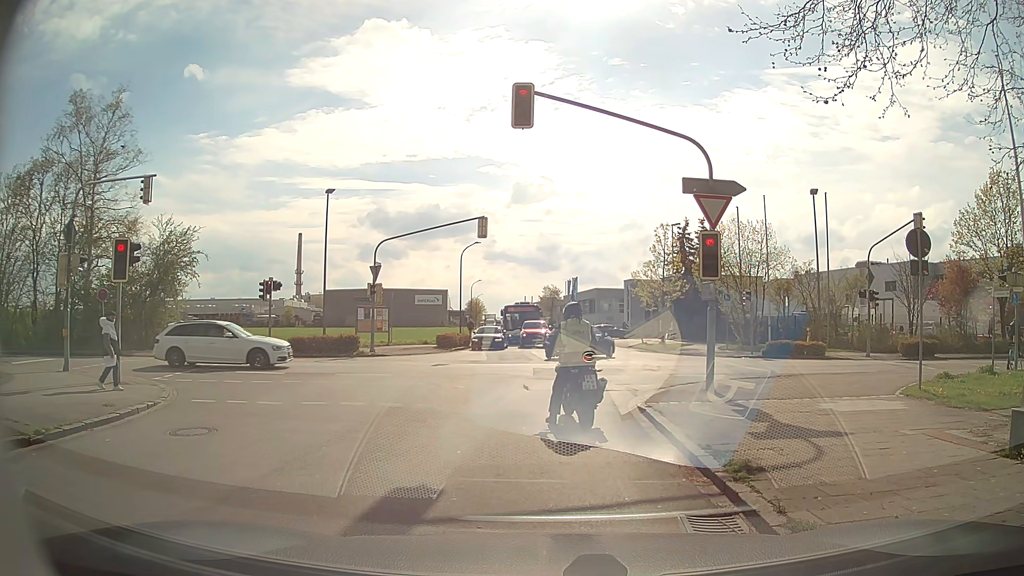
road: residential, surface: asphalt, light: Day
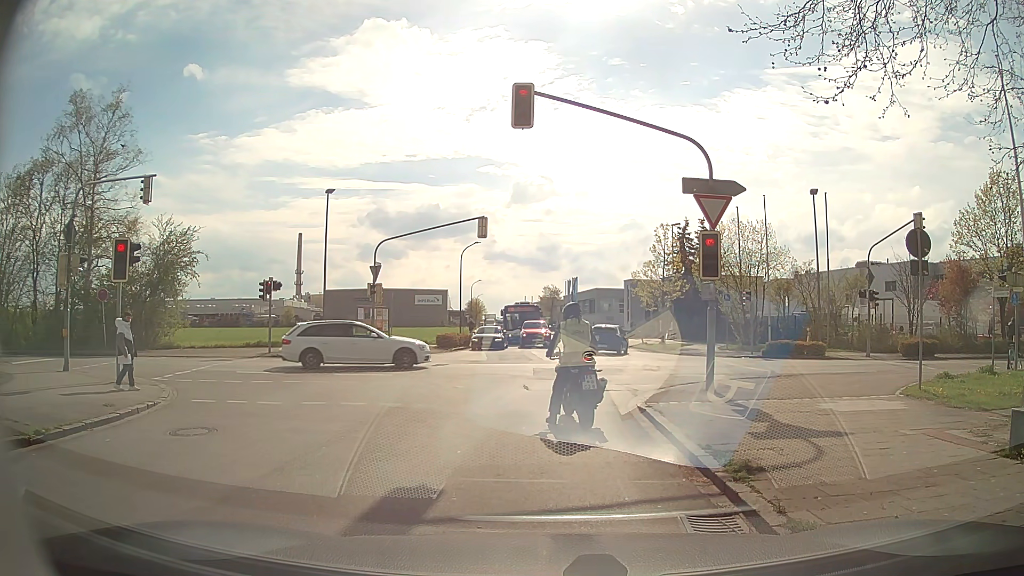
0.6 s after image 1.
(0.0, 0.0) m; 0°
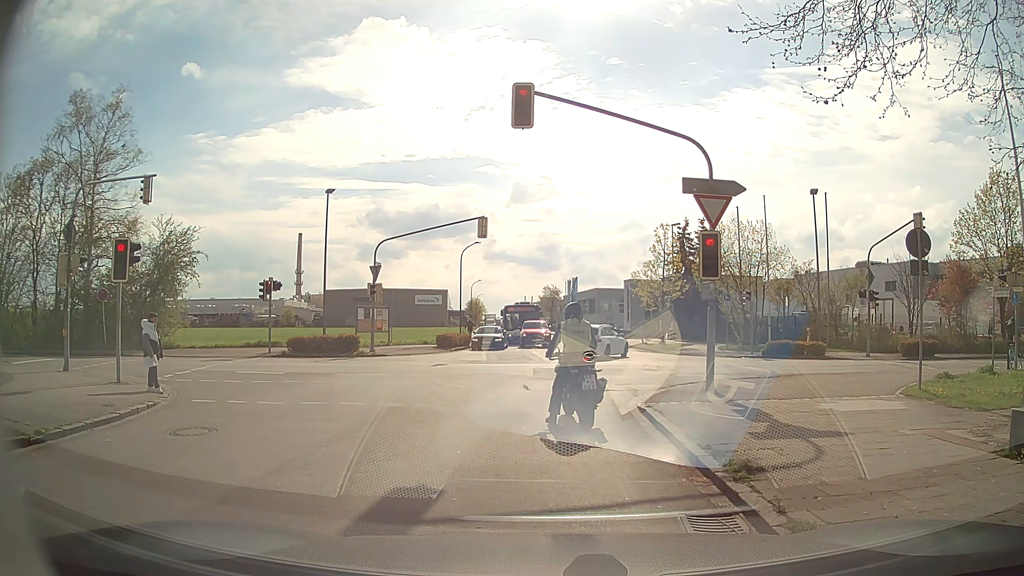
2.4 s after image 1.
(0.0, 0.0) m; 0°
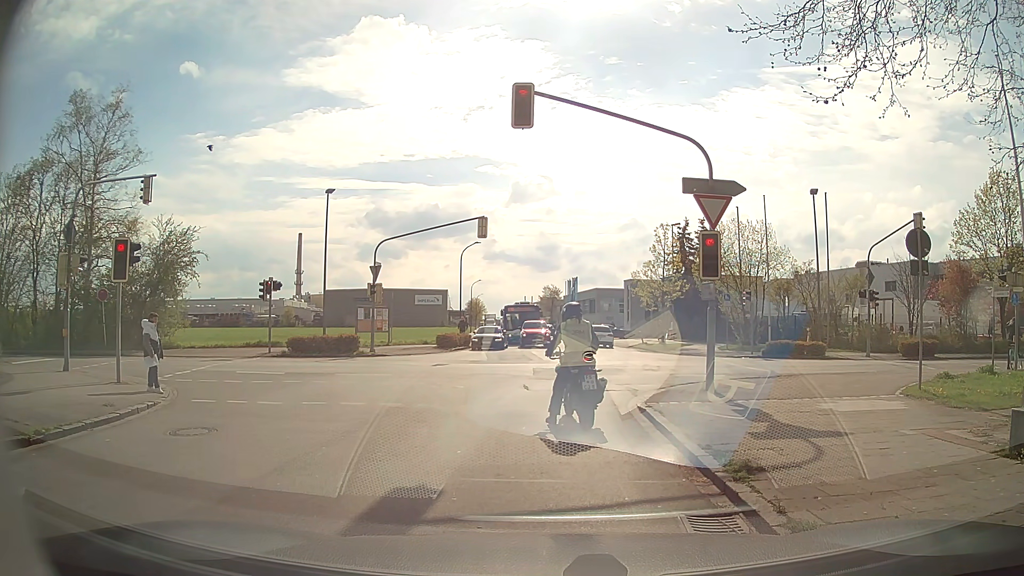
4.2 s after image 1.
(0.0, 0.0) m; 0°
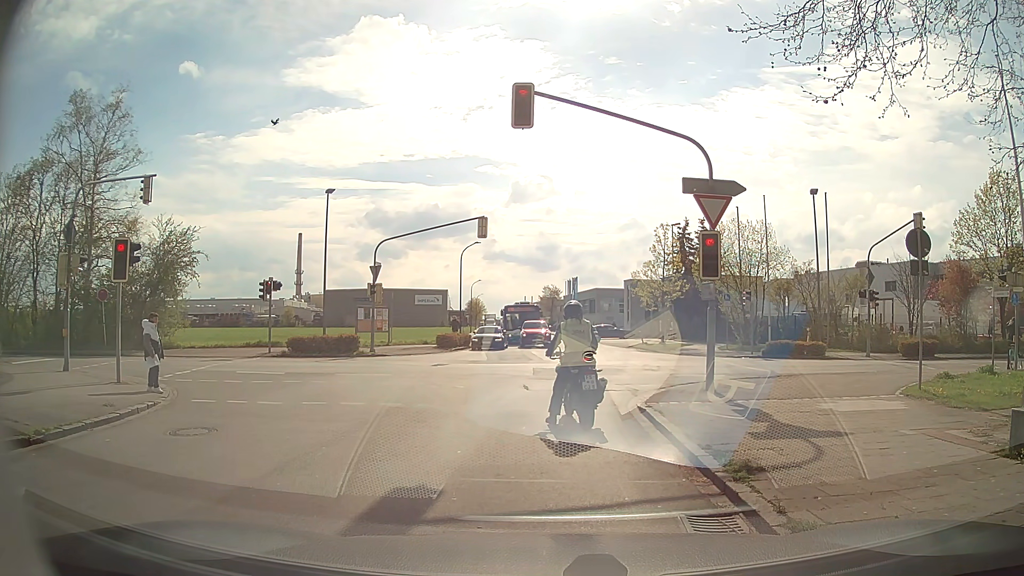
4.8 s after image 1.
(0.0, 0.0) m; 0°
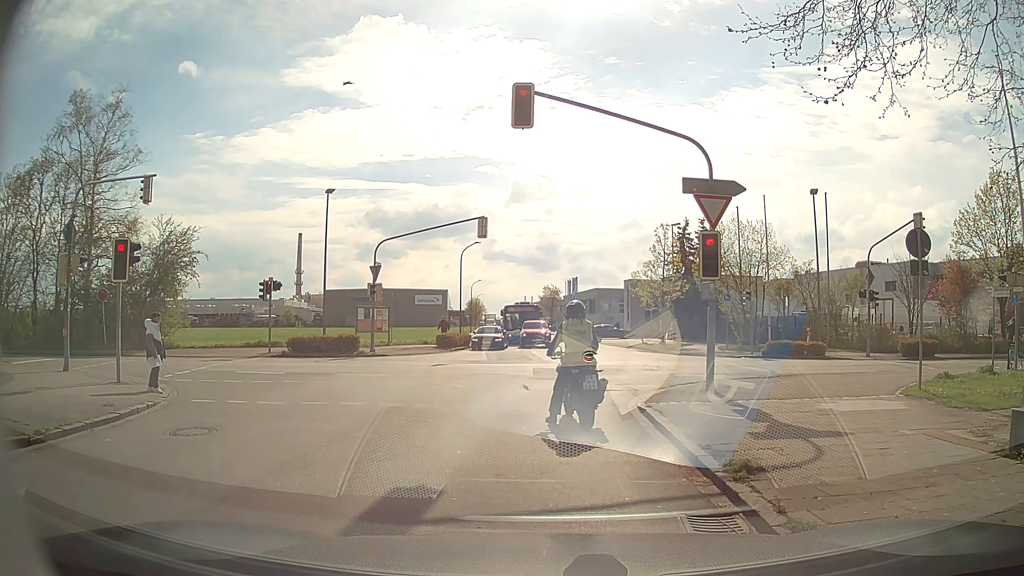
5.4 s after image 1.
(0.0, 0.0) m; 0°
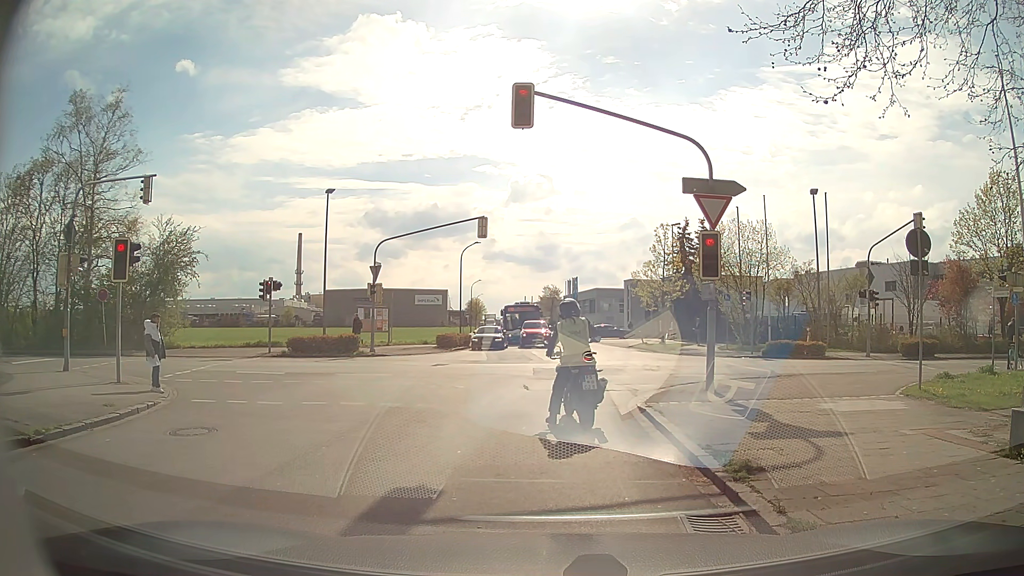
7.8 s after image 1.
(0.0, 0.0) m; 0°
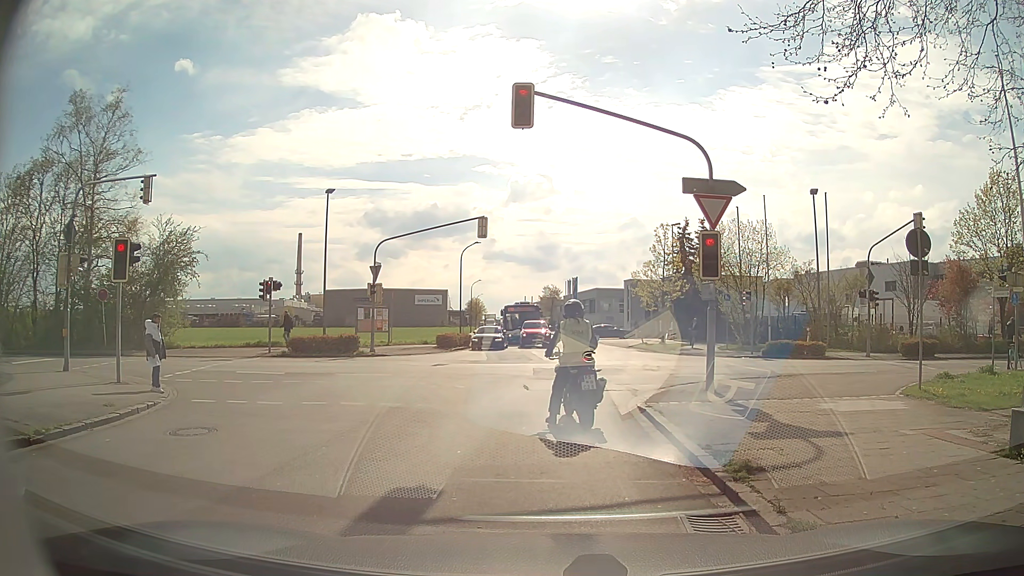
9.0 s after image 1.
(0.0, 0.0) m; 0°
